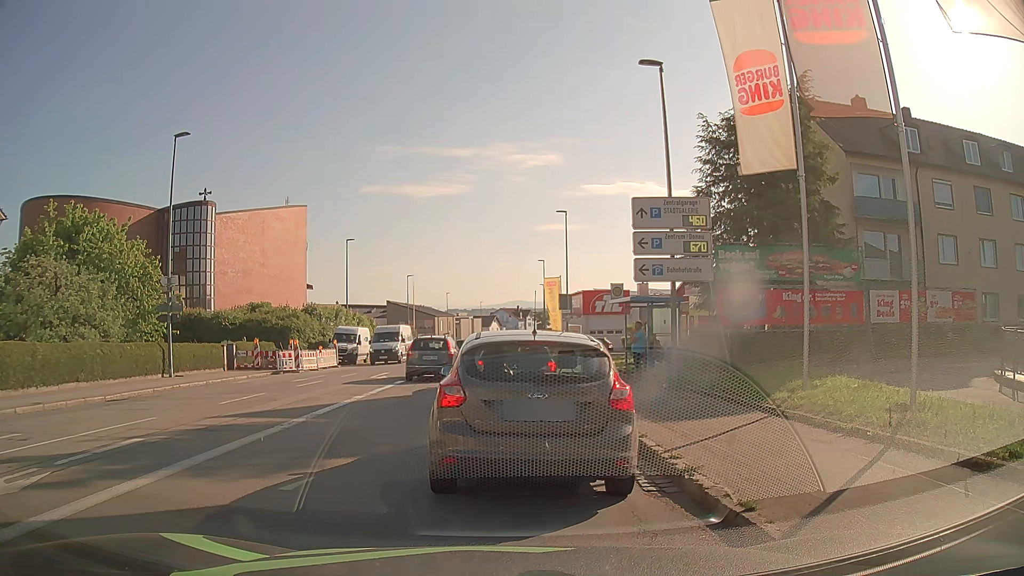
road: tertiary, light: Day
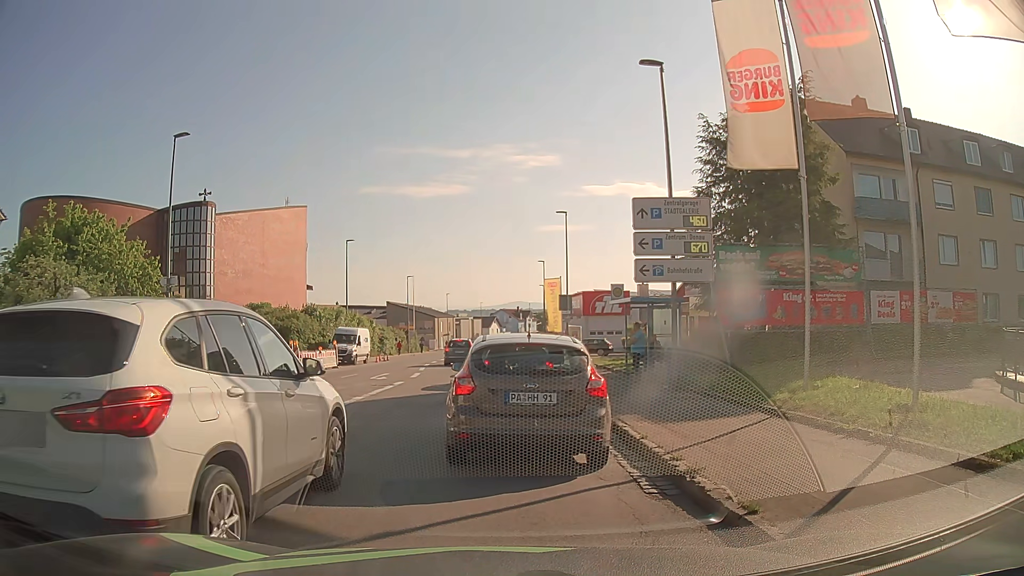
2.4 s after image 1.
(0.0, 0.0) m; 0°
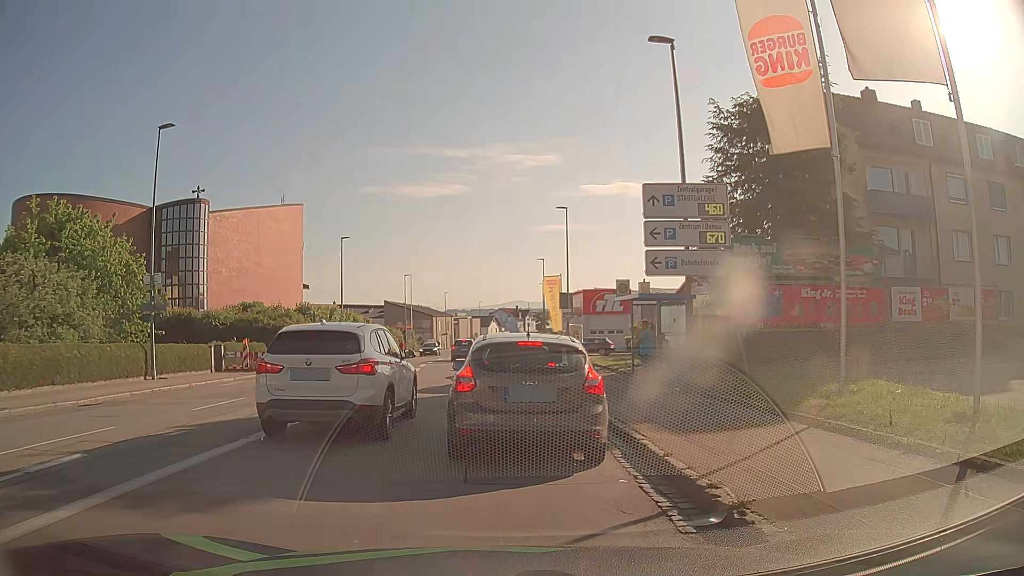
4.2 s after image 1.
(0.0, +1.4) m; 0°
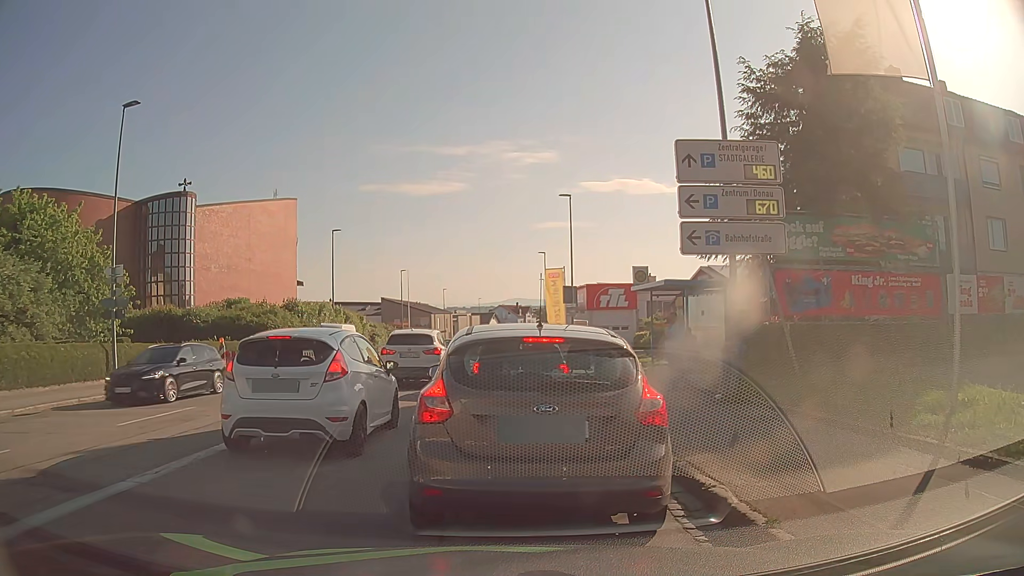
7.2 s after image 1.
(+0.1, +3.0) m; +1°
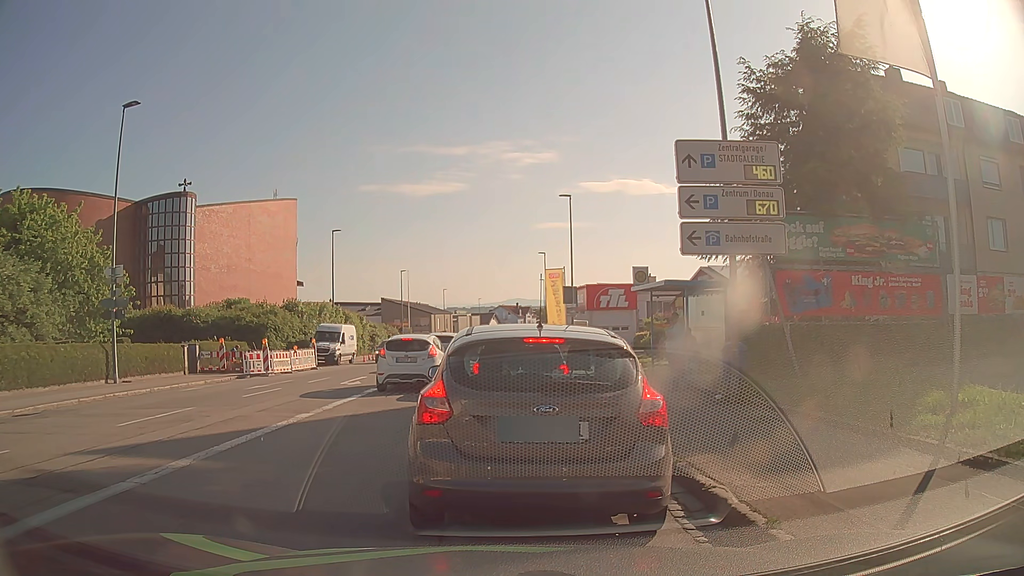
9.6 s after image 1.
(0.0, +0.1) m; 0°
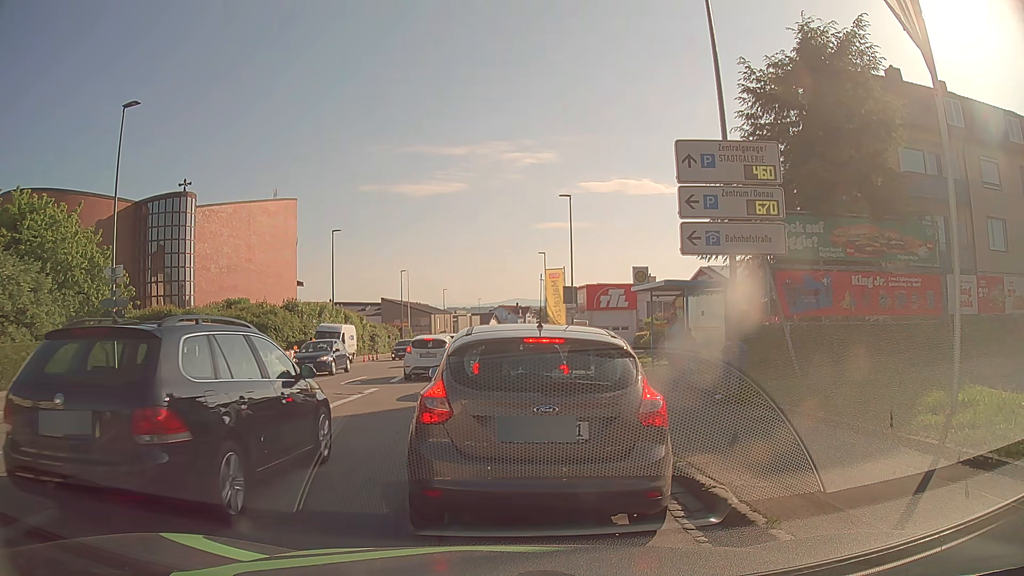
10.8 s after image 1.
(0.0, 0.0) m; 0°
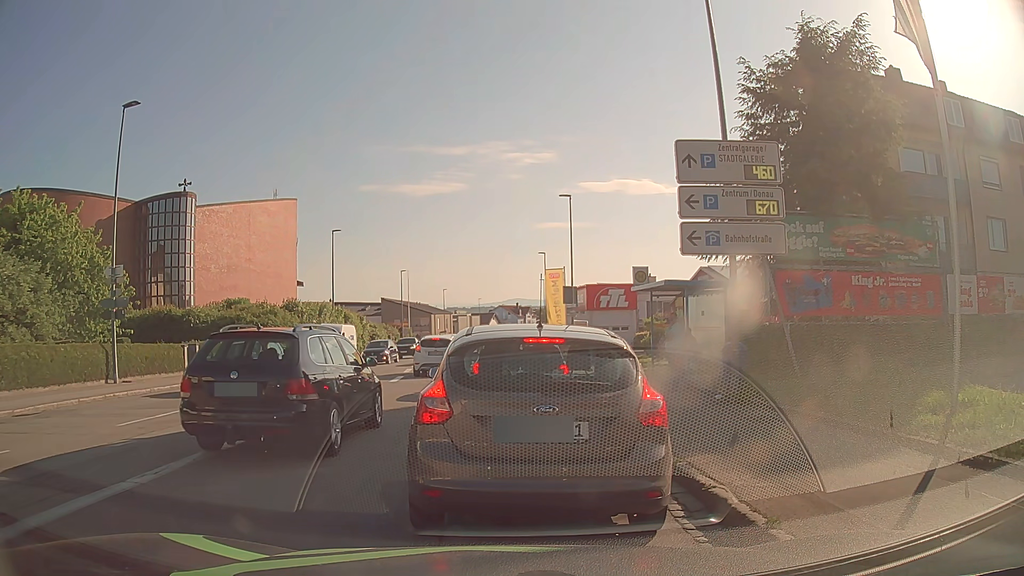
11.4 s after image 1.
(0.0, 0.0) m; 0°
